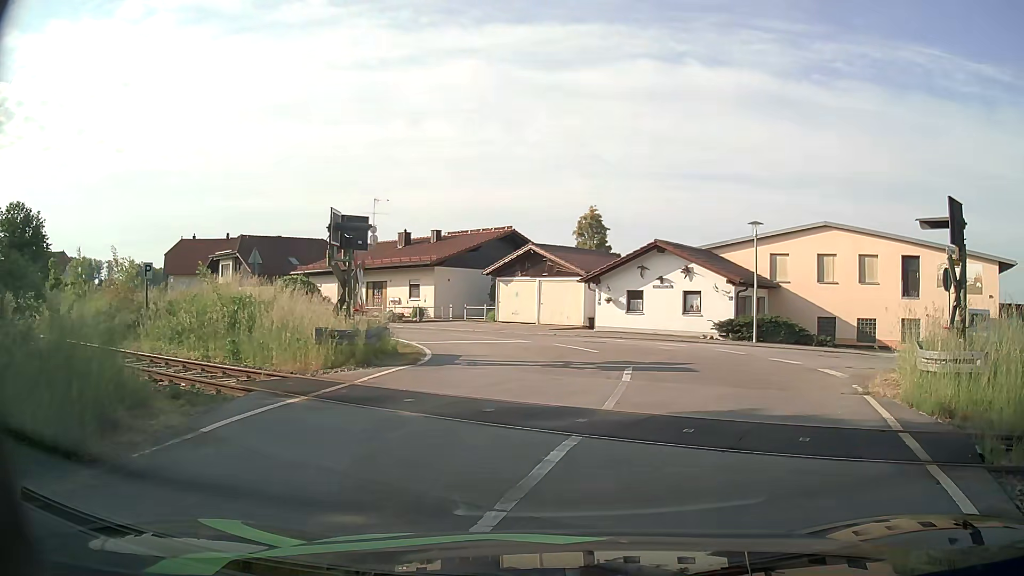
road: residential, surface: asphalt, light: Day
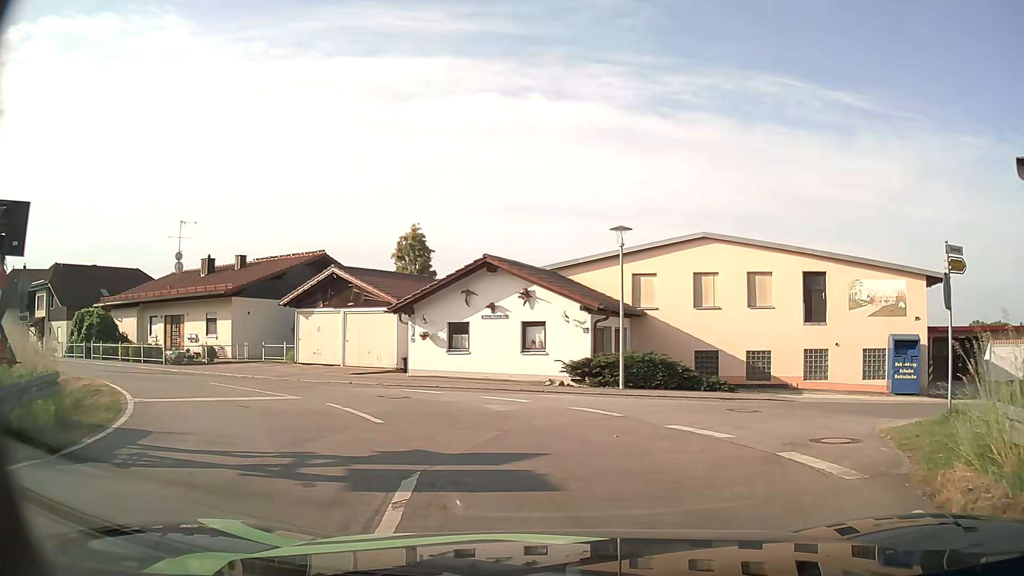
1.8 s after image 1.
(+1.0, +7.0) m; +14°
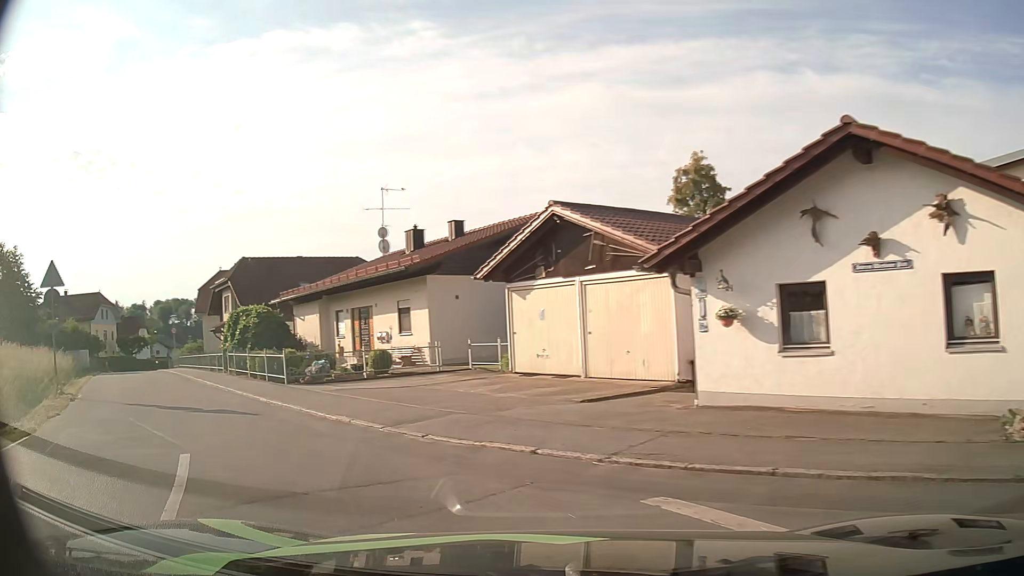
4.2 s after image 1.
(-1.6, +12.4) m; -27°
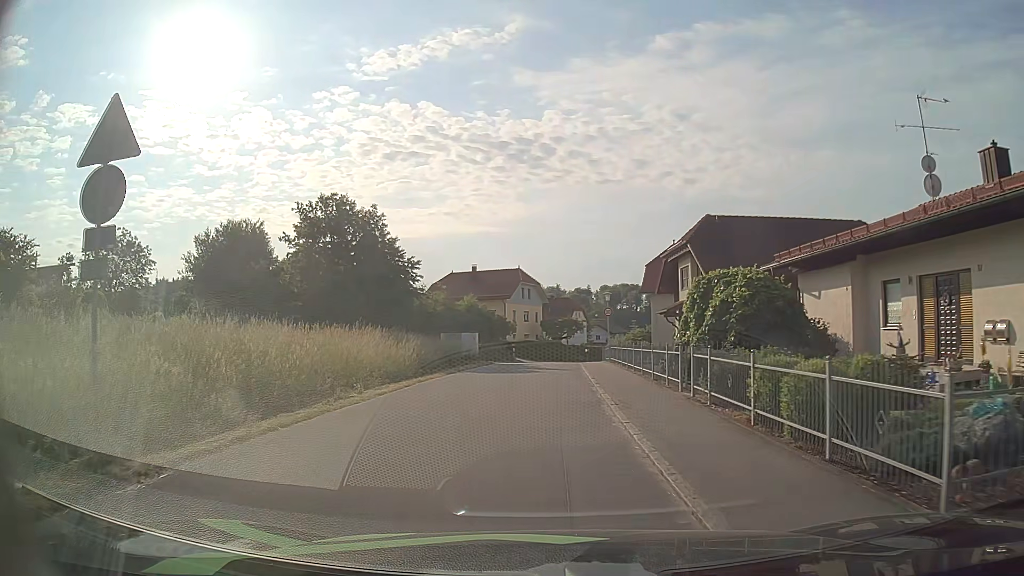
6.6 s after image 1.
(-5.8, +13.1) m; -38°
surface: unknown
(0, +10) (0, +20) (0, +30) (0, +40) (+1, +50) (+2, +60) (+3, +70) (+6, +79) (+10, +89) (+13, +98) m
